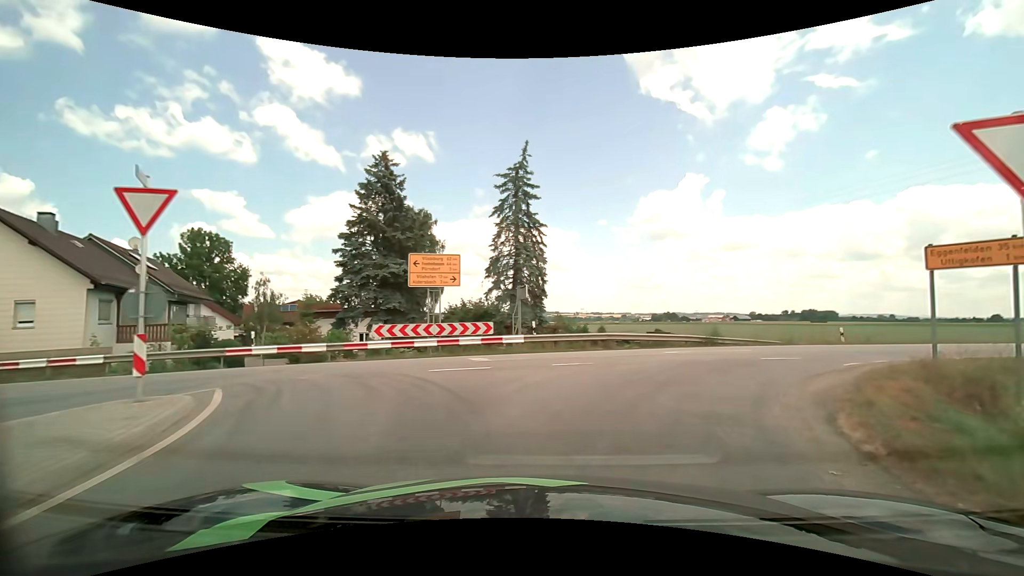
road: secondary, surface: asphalt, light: Day
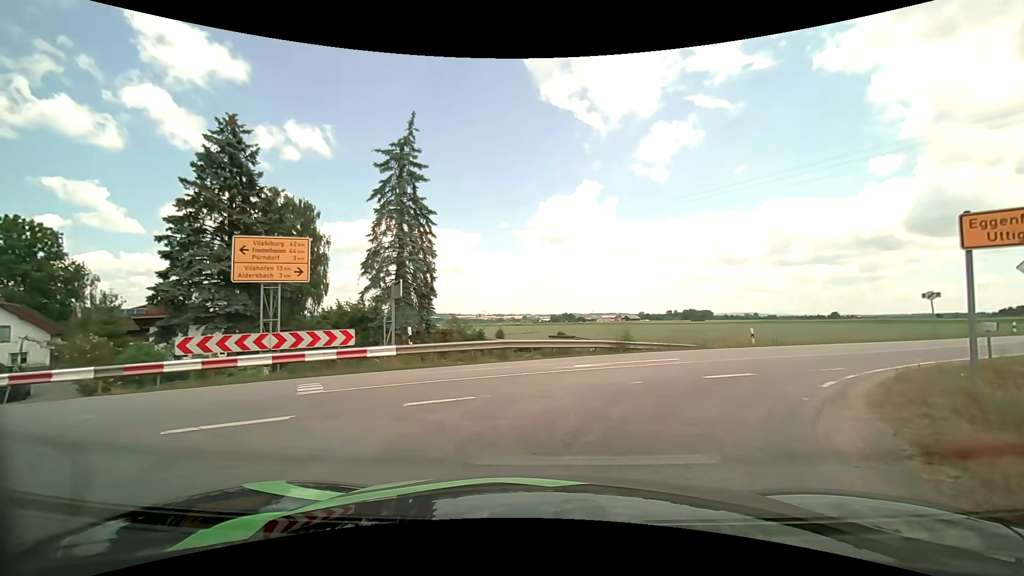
(+0.4, +4.6) m; +11°
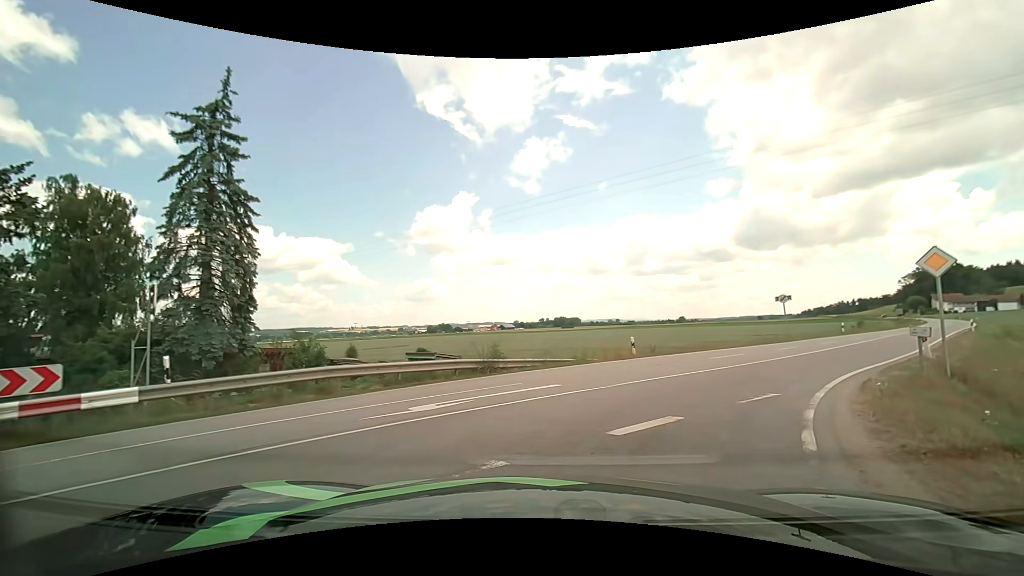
(+0.6, +4.7) m; +15°
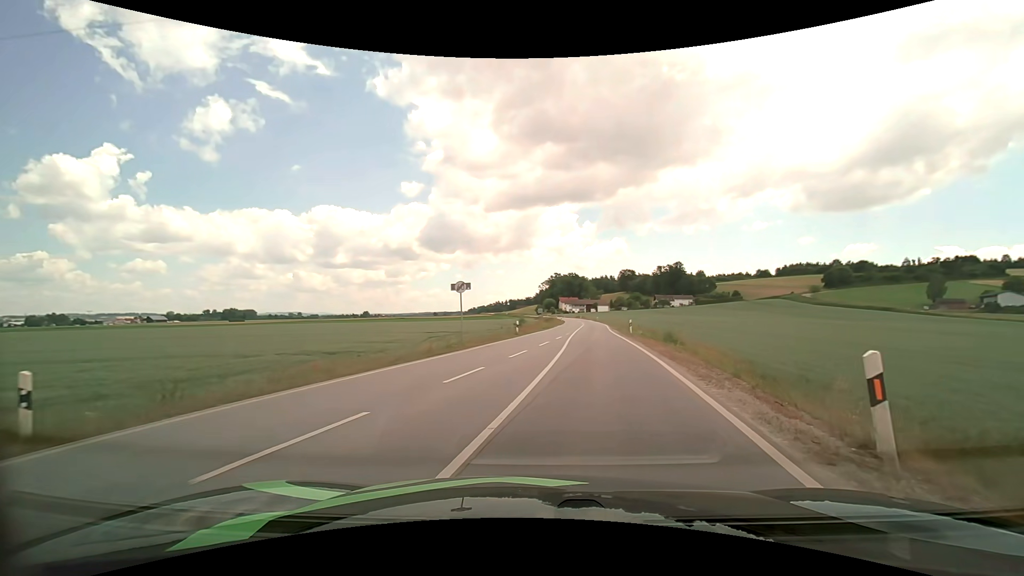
(+4.9, +14.4) m; +34°
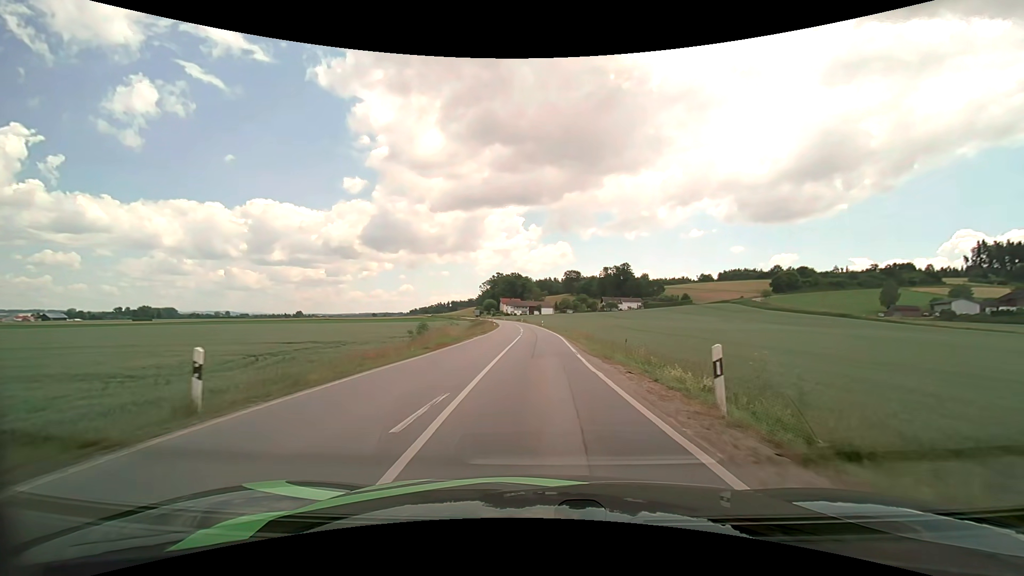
(+2.9, +28.6) m; +7°
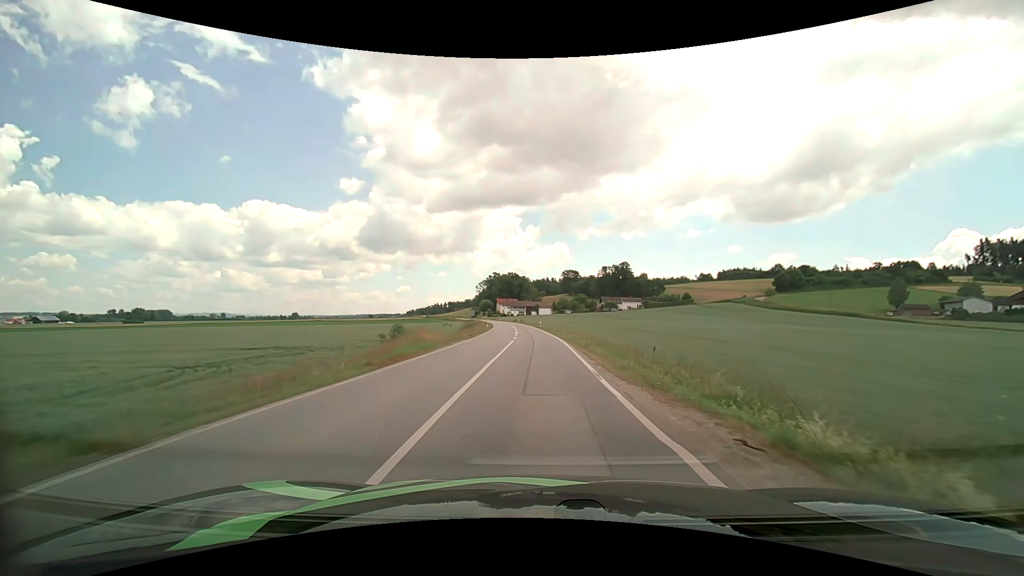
(0.0, +7.4) m; 0°
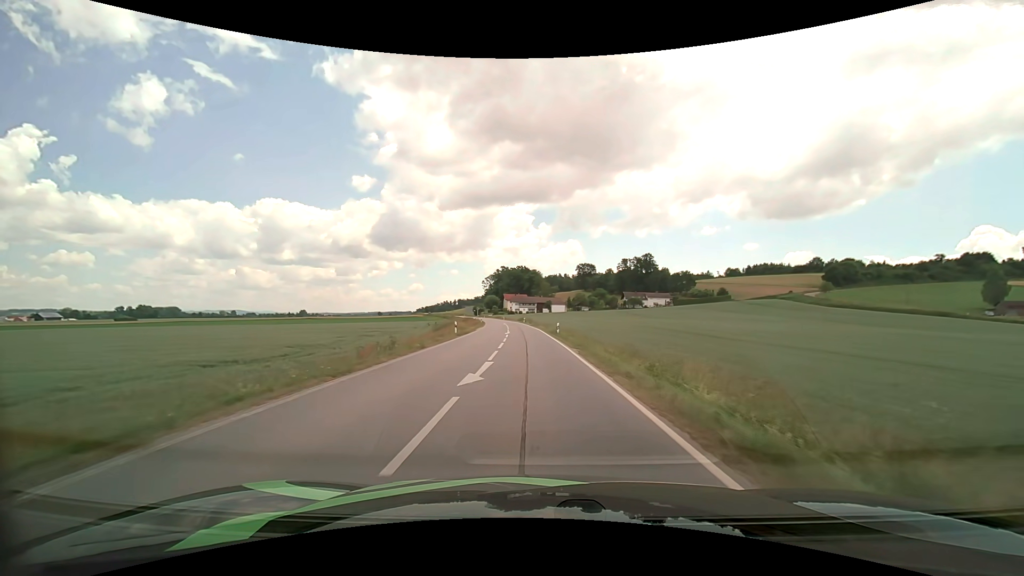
(-0.2, +34.7) m; -1°
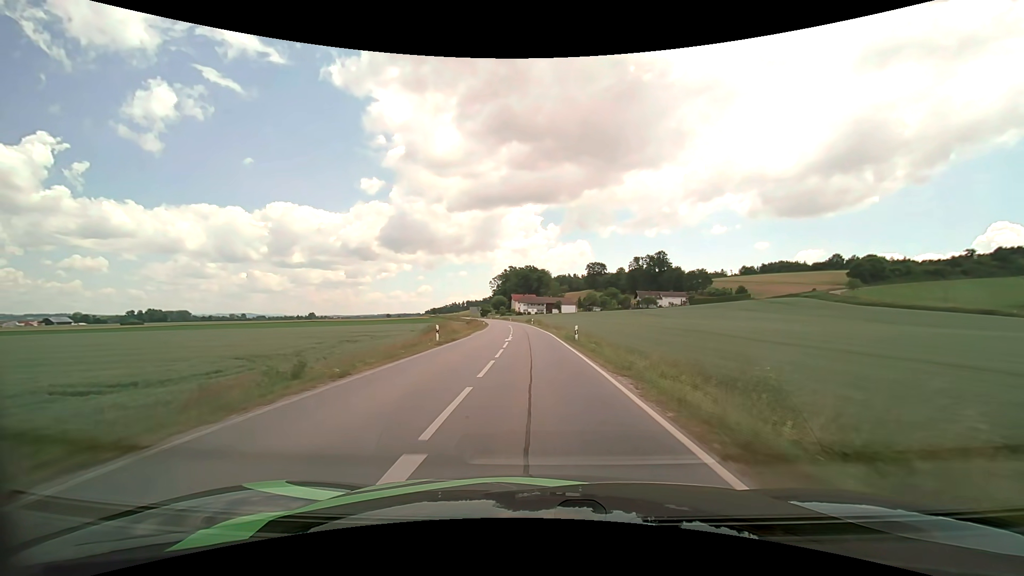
(-0.1, +9.8) m; -1°
(0, +10) (0, +20) (-1, +30) (-1, +40) (-1, +50) (-2, +60) (-3, +70) (-3, +80) (-5, +90) (-6, +100) m
